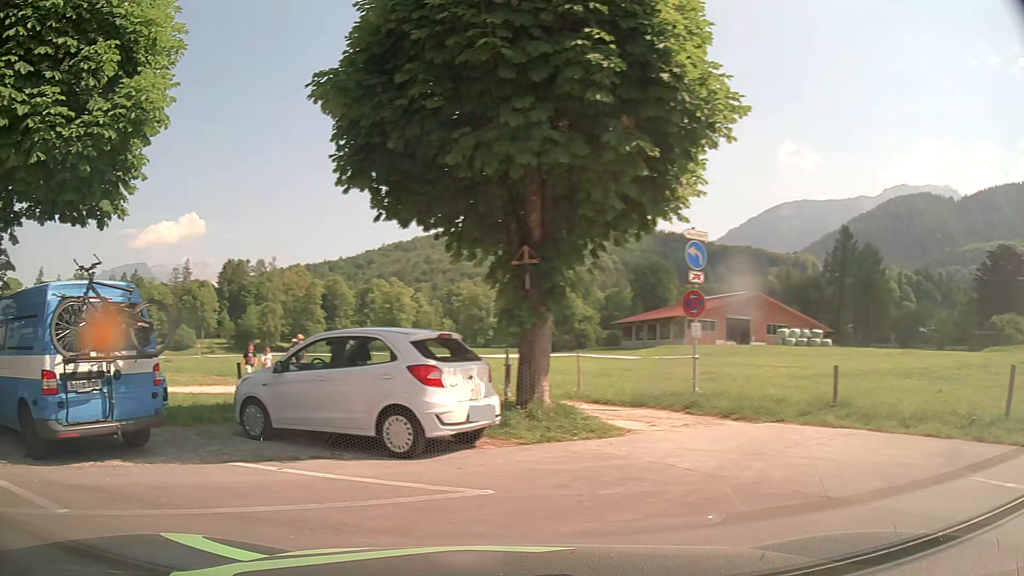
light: Day
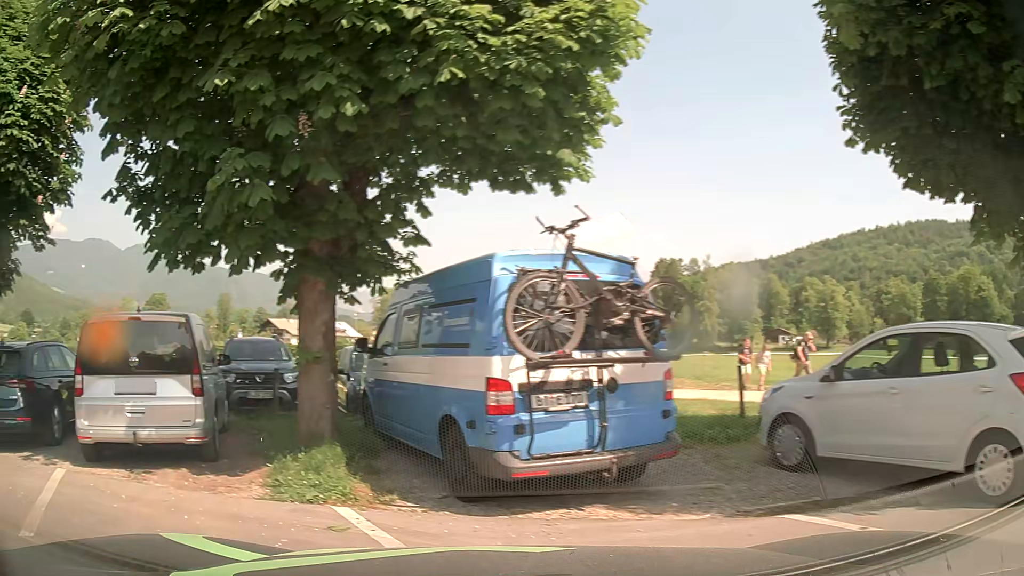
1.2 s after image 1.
(-0.9, +2.6) m; -35°
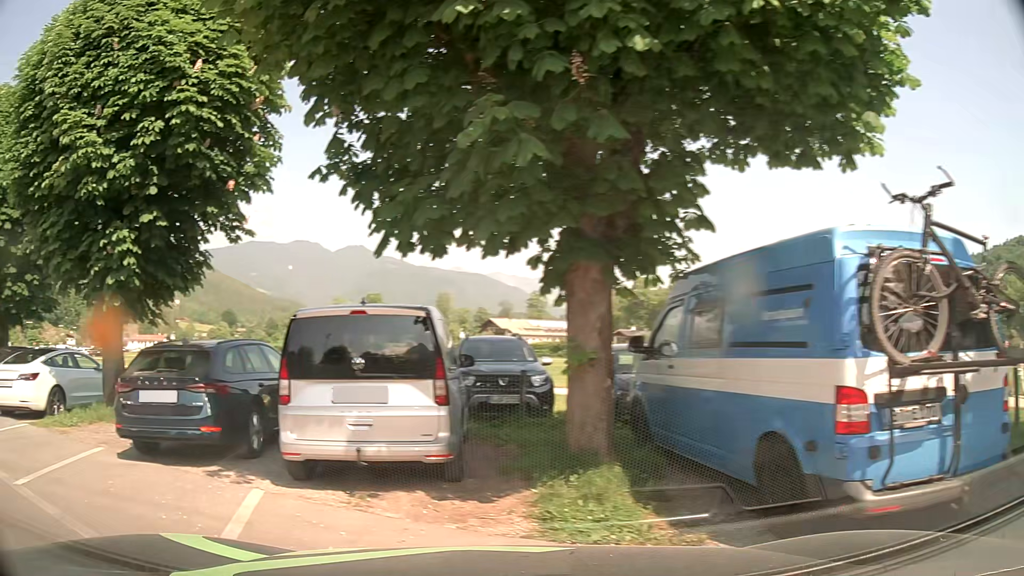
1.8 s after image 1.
(-0.3, +1.4) m; -20°
